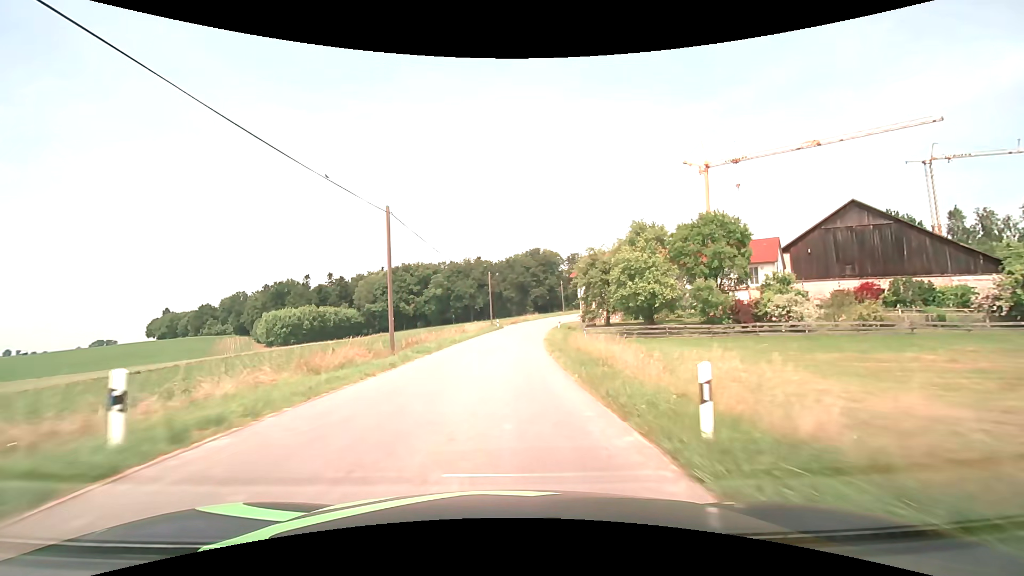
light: Day
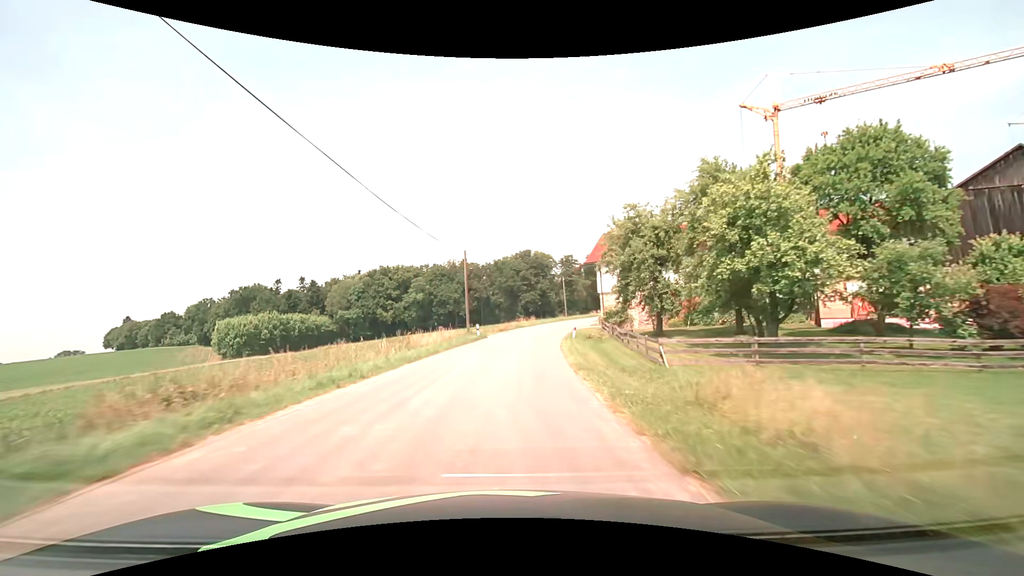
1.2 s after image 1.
(+0.2, +20.3) m; +1°
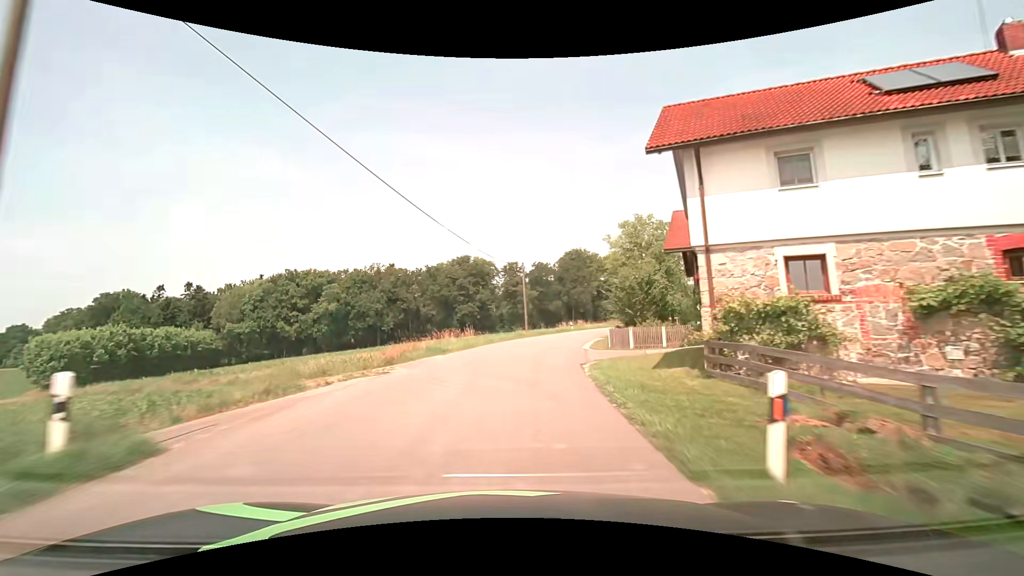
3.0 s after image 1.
(+1.5, +30.6) m; +7°
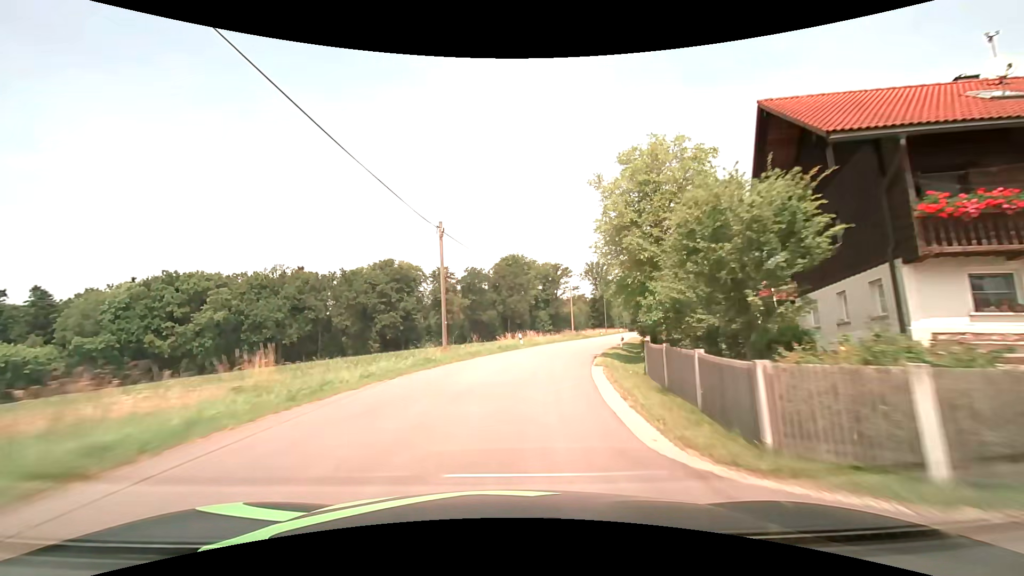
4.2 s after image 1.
(+1.2, +20.5) m; +8°
(0, +10) (+1, +20) (+3, +30) (+6, +39) (+9, +49) (+12, +59) (+15, +68) (+18, +78) (+21, +87) (+24, +97) m
